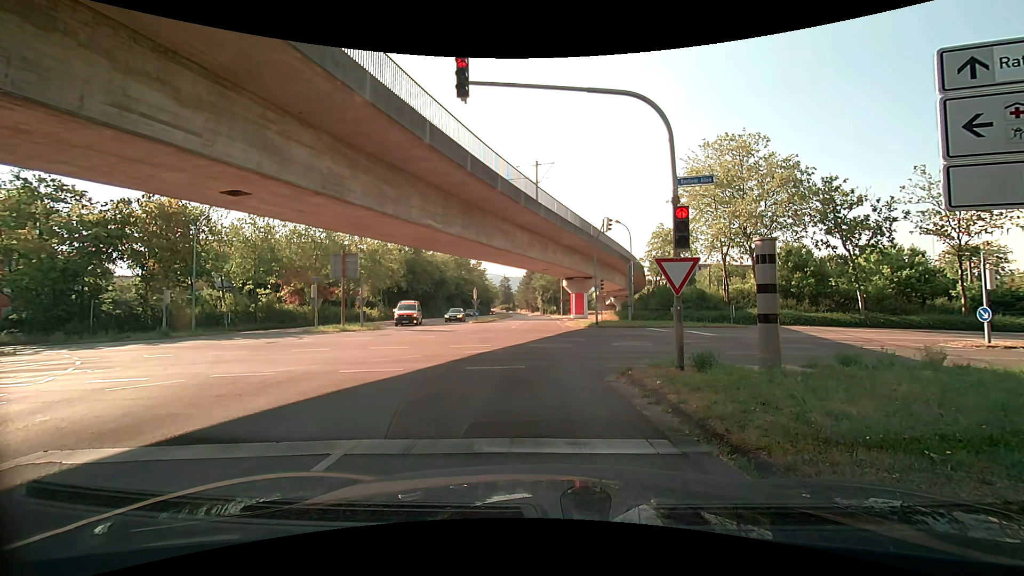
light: Day
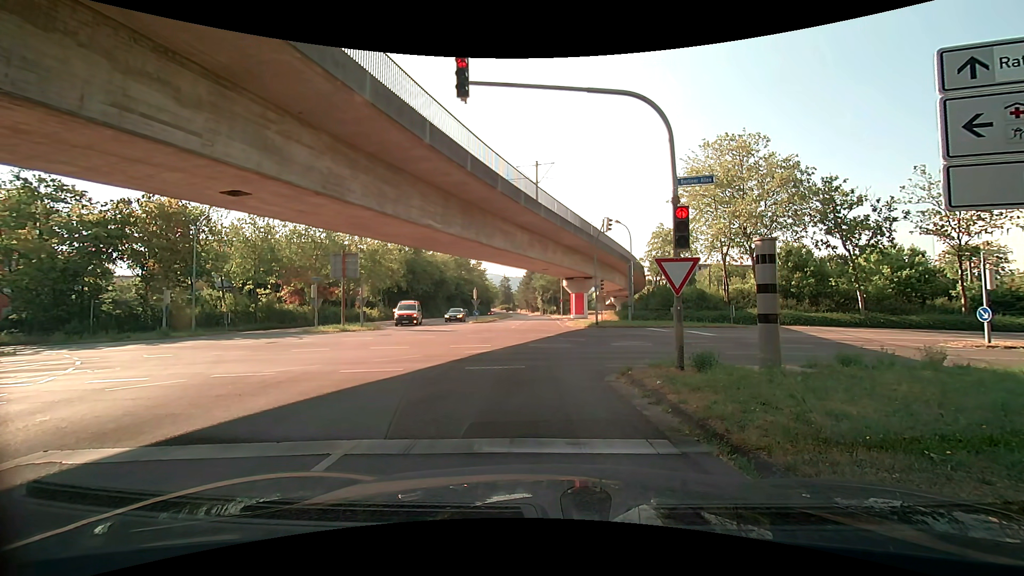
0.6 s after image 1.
(0.0, 0.0) m; 0°
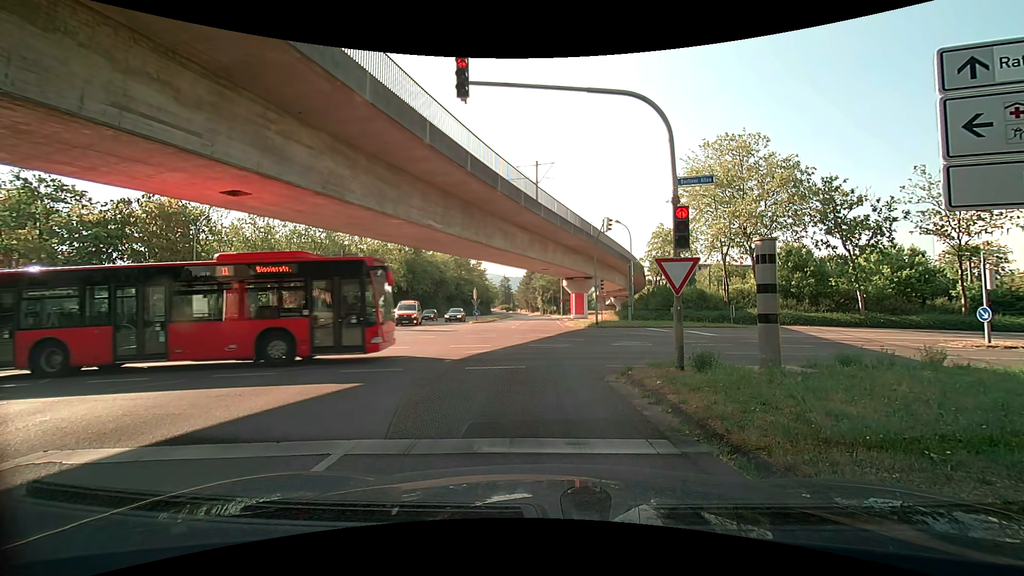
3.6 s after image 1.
(0.0, 0.0) m; 0°
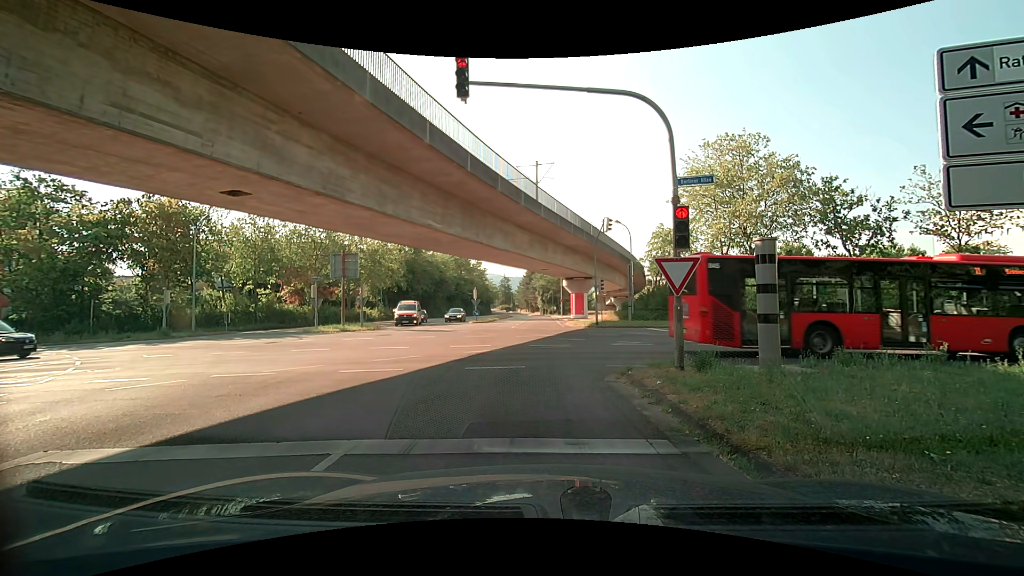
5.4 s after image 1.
(0.0, 0.0) m; 0°
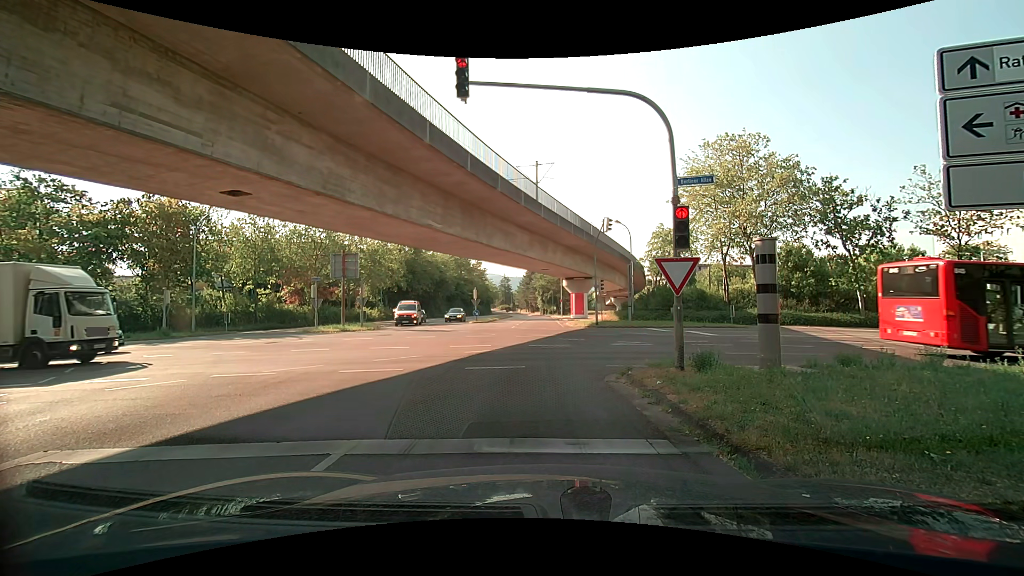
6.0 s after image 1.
(0.0, 0.0) m; 0°
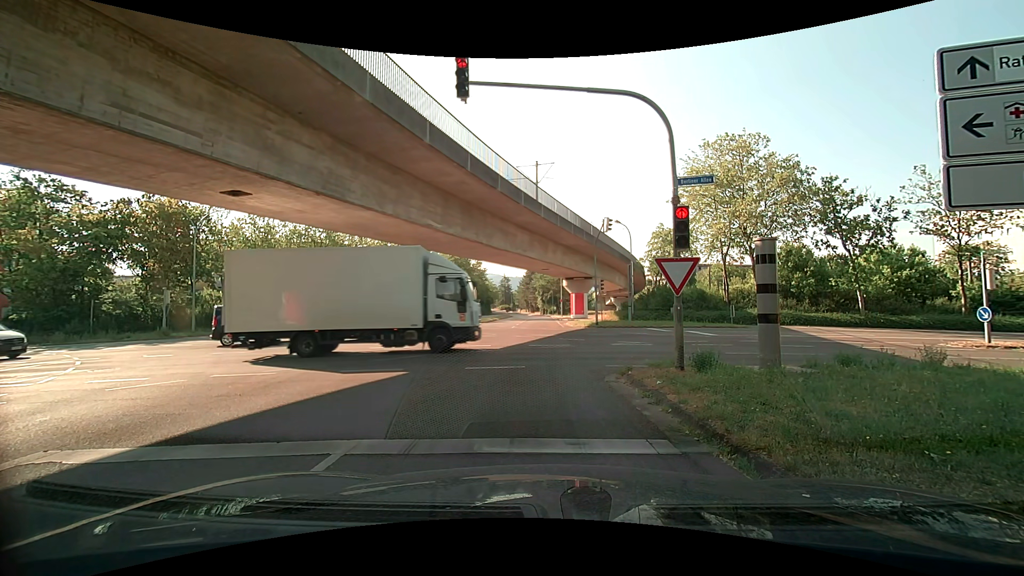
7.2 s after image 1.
(0.0, 0.0) m; 0°
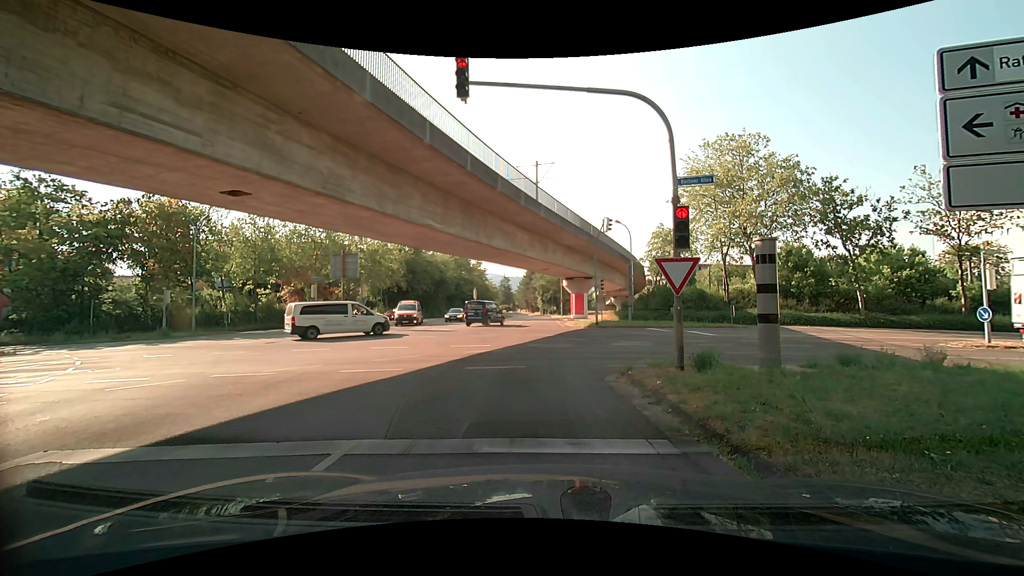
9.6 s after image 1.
(0.0, 0.0) m; 0°
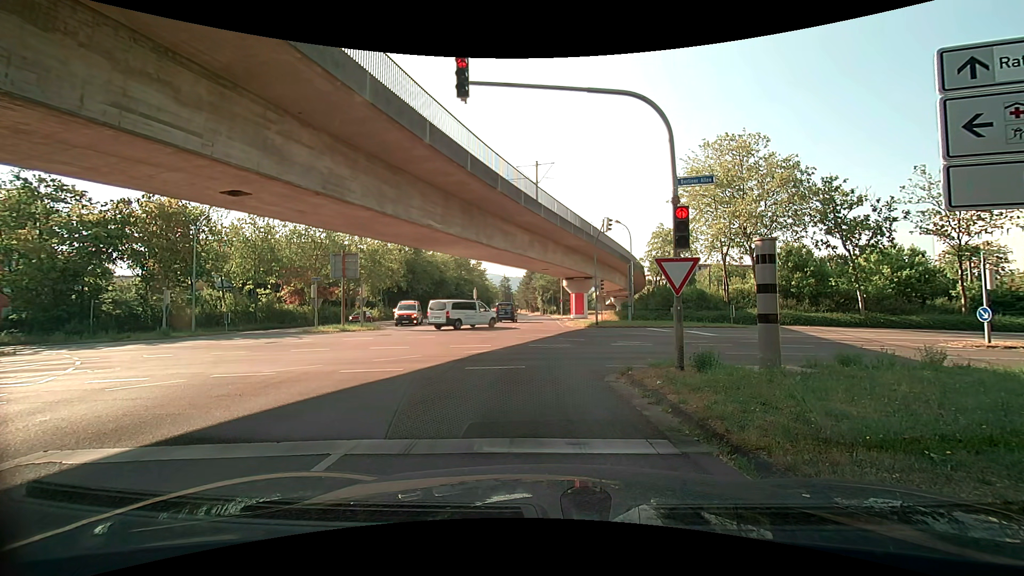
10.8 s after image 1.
(0.0, 0.0) m; 0°
(-1, +10) (-2, +20) (-2, +30) (-2, +40) (-3, +50) (-3, +60) (-4, +70) (-5, +80) (-5, +90) (-6, +100) m
